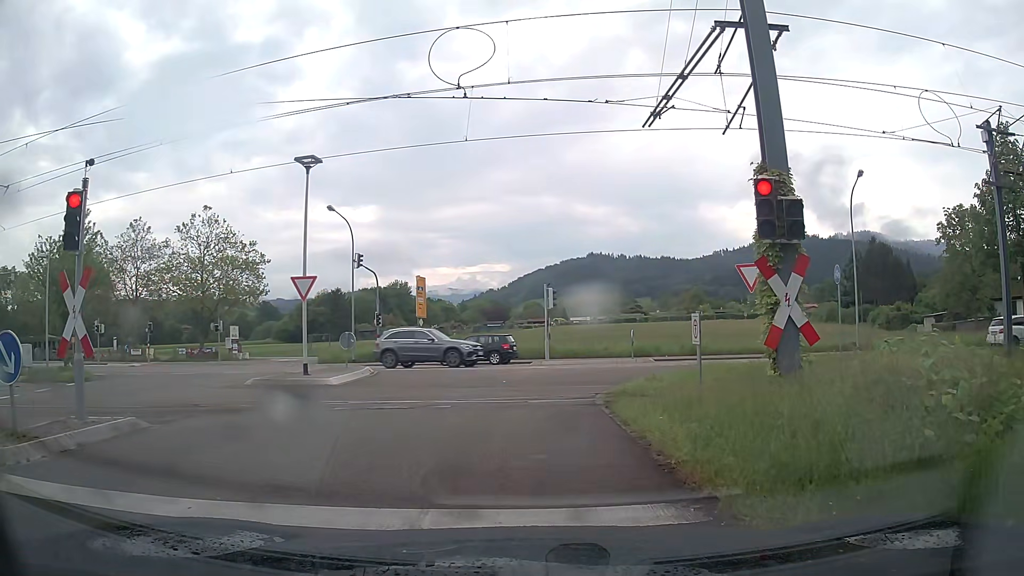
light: Day
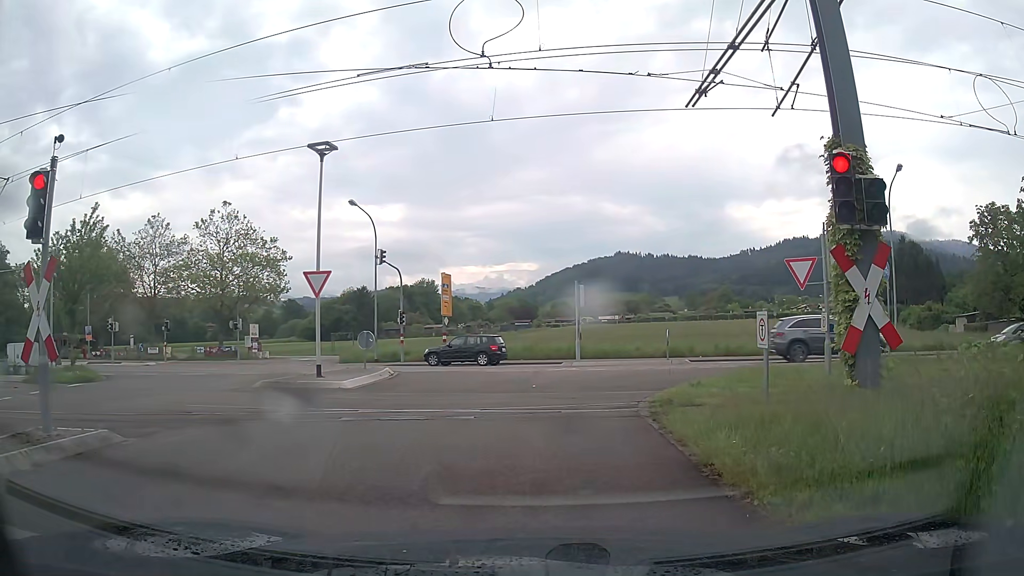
(0.0, +1.3) m; +1°
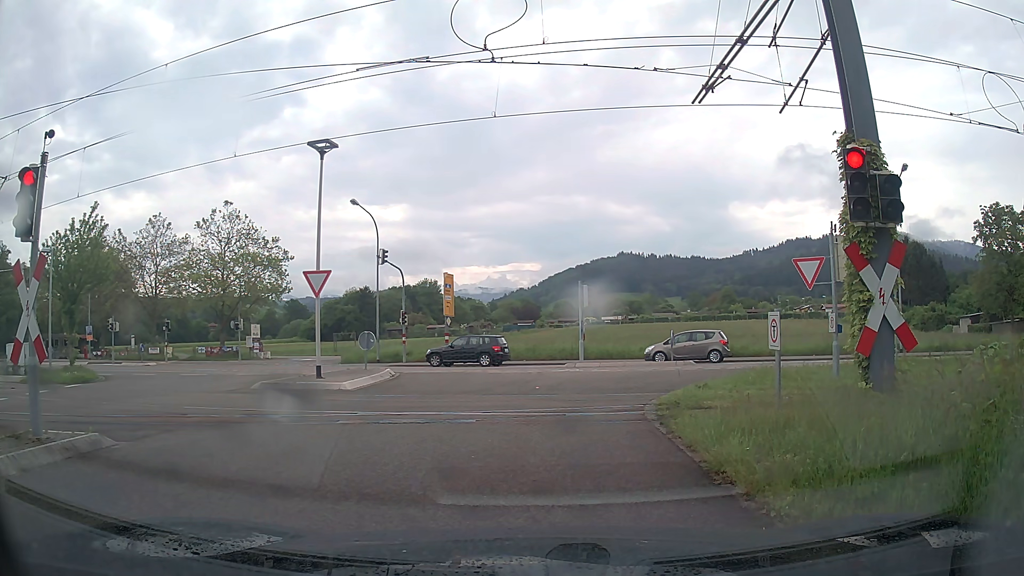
(0.0, +0.4) m; 0°
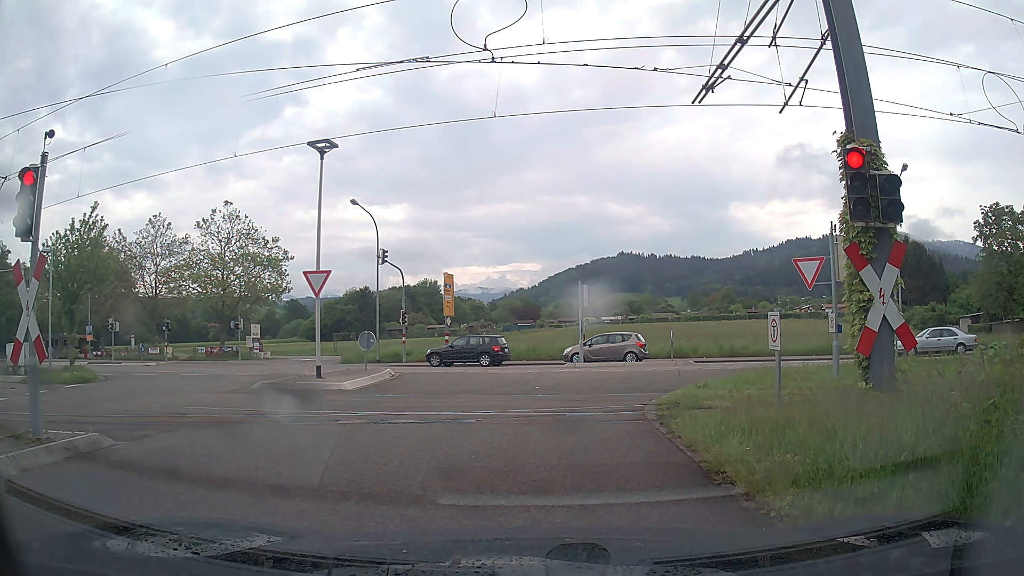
(0.0, 0.0) m; 0°
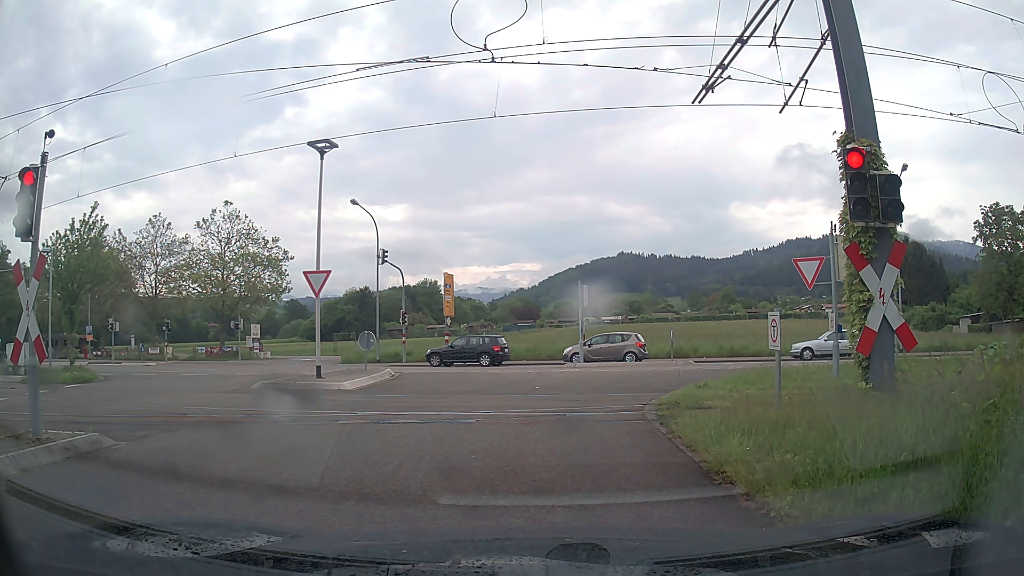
(0.0, 0.0) m; 0°
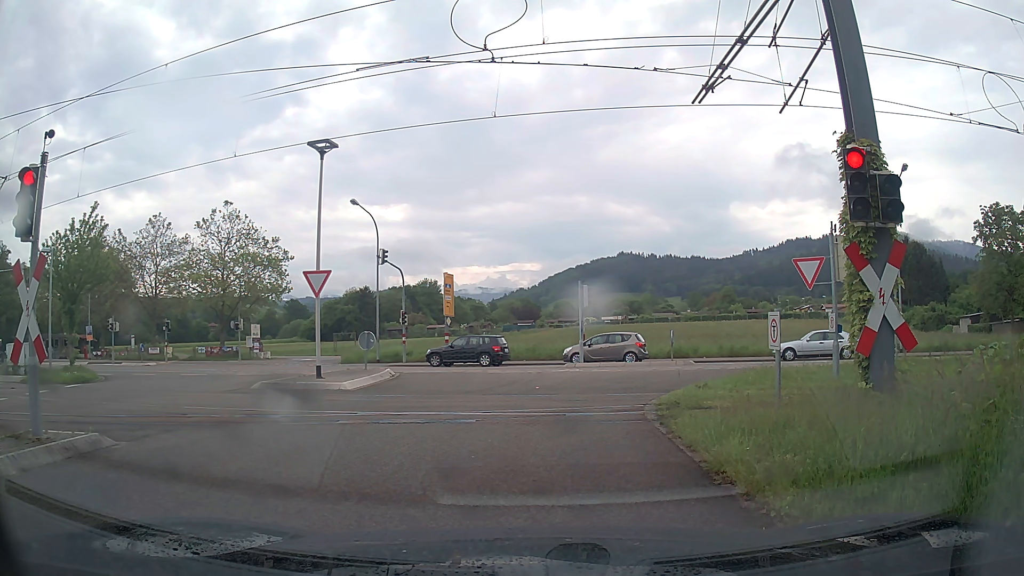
(0.0, 0.0) m; 0°
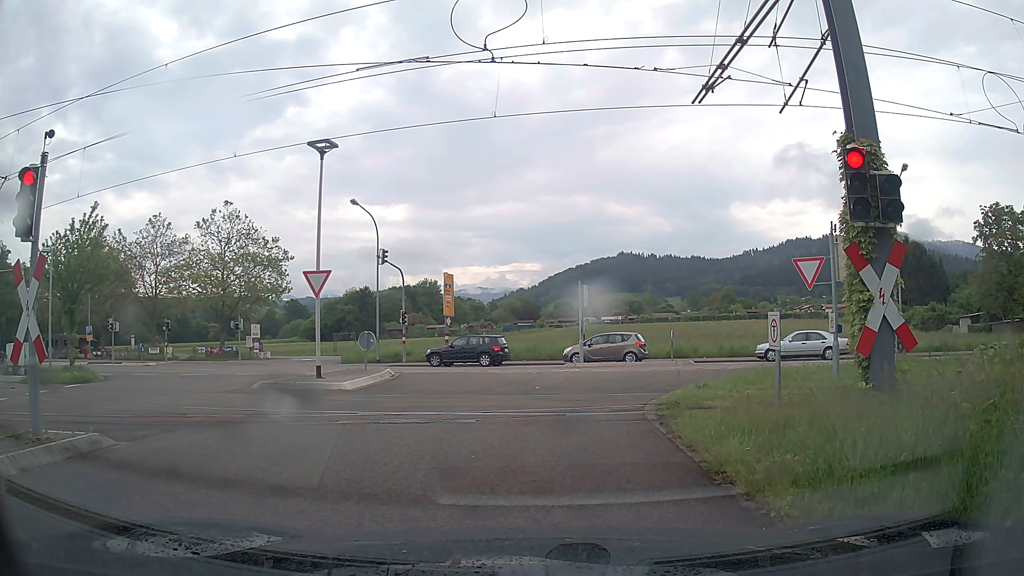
(0.0, 0.0) m; 0°
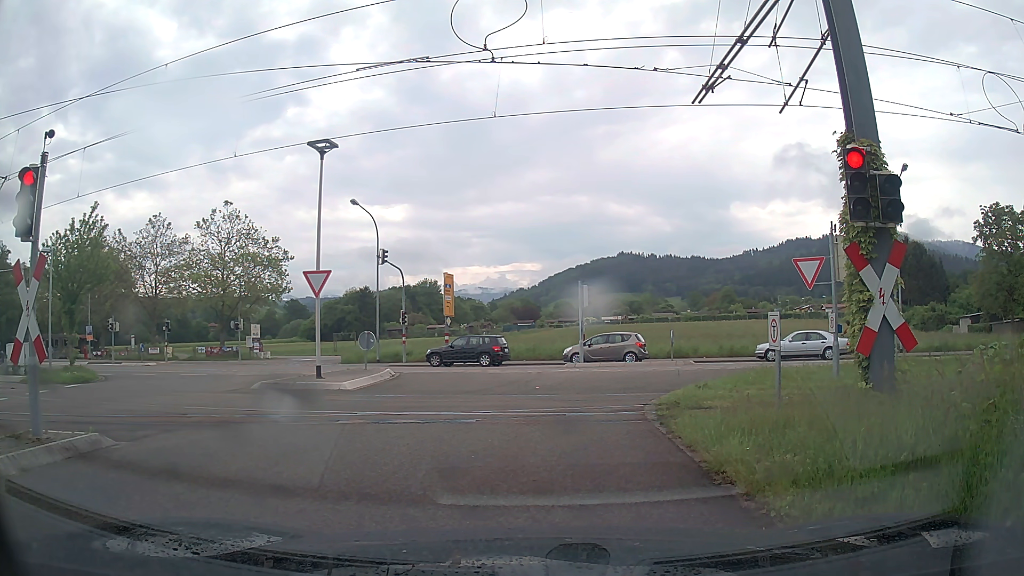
(0.0, 0.0) m; 0°
(0, +10) (+3, +19) (+12, +24) (+22, +24) (+32, +23) (+42, +22) (+52, +22) (+62, +21) (+72, +21) (+82, +20) m
